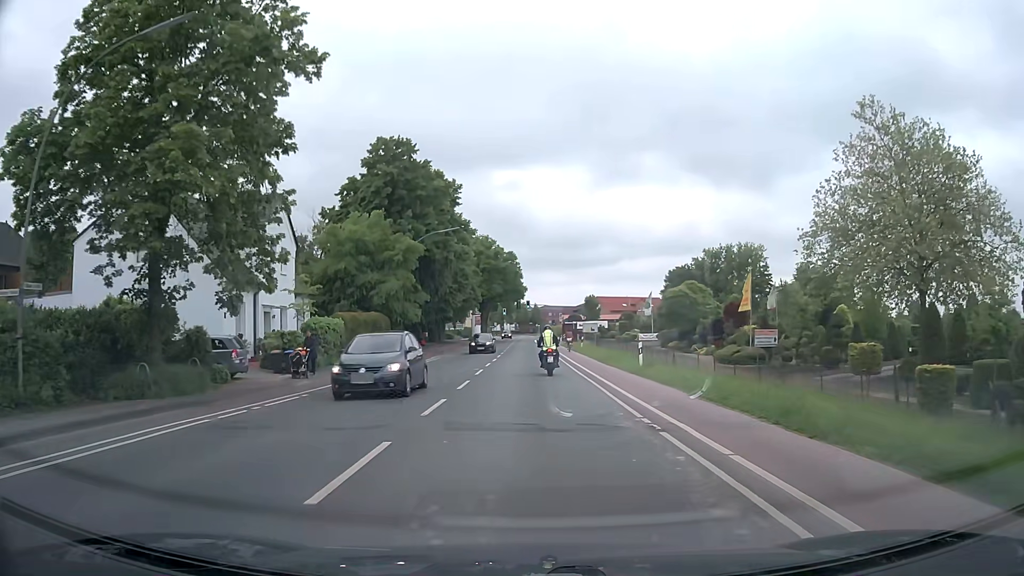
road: secondary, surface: asphalt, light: Day
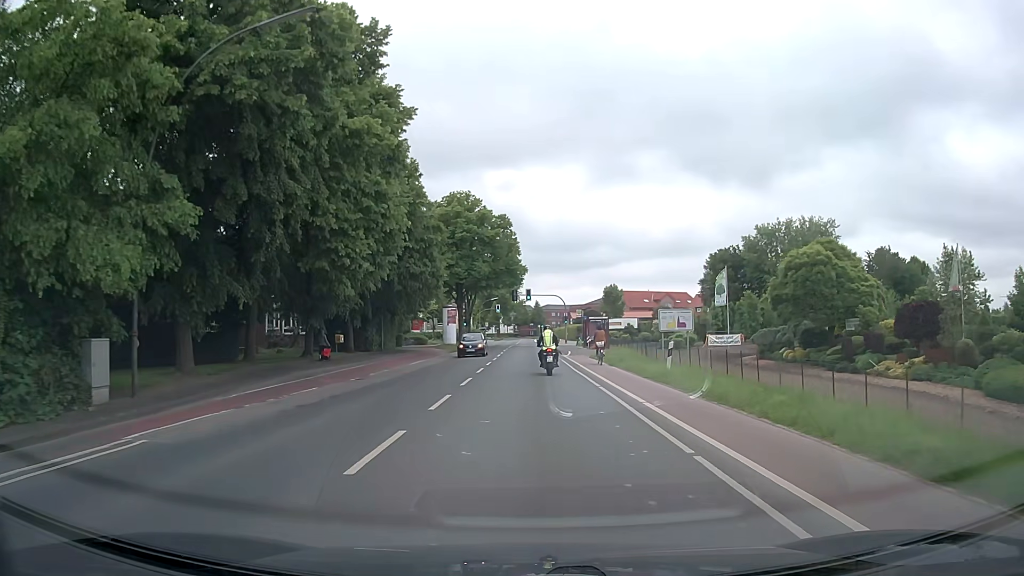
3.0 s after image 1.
(+0.1, +34.2) m; 0°
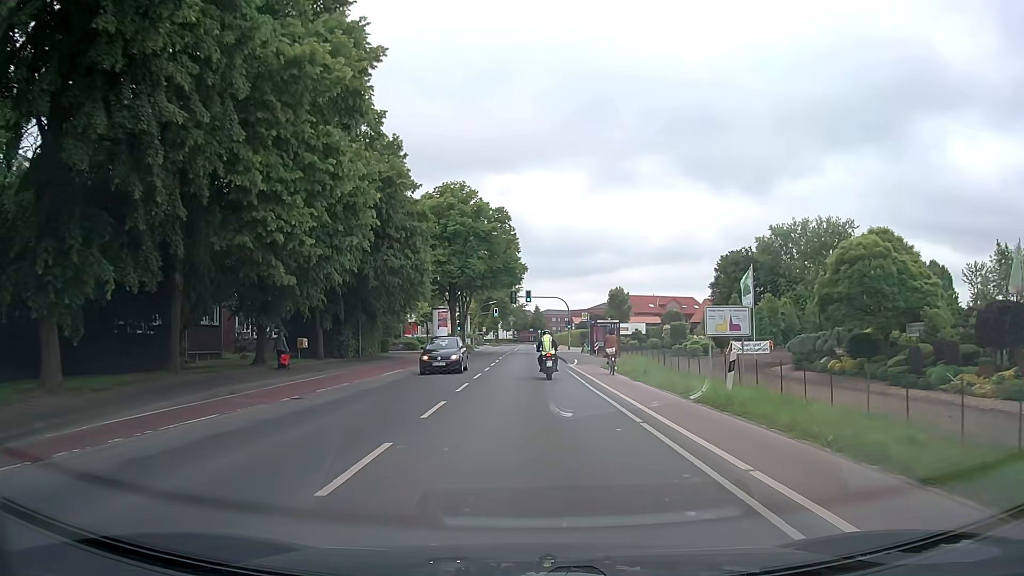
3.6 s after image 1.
(0.0, +6.7) m; 0°
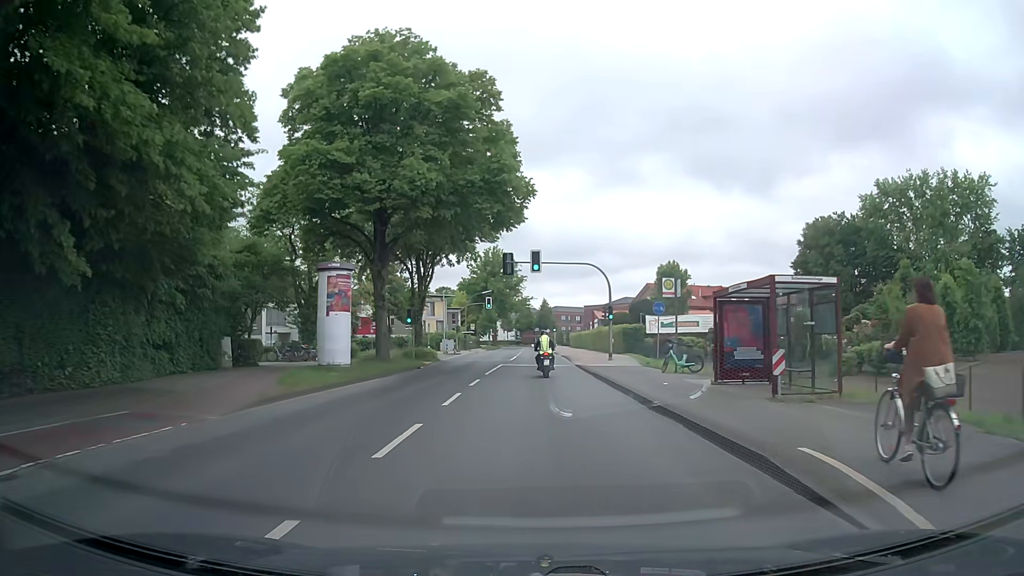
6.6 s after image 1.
(-0.2, +33.6) m; 0°
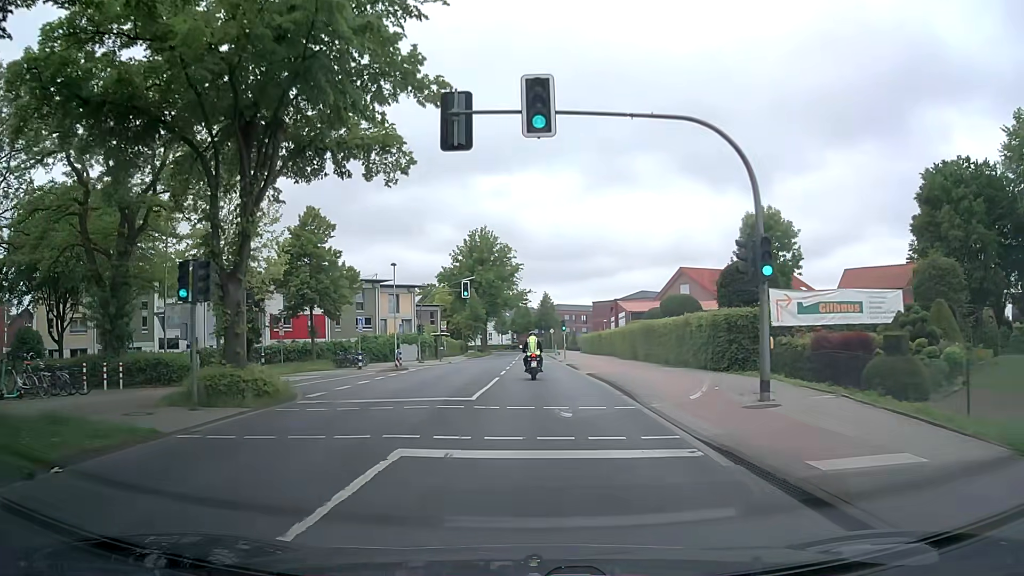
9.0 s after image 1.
(+0.2, +27.1) m; 0°
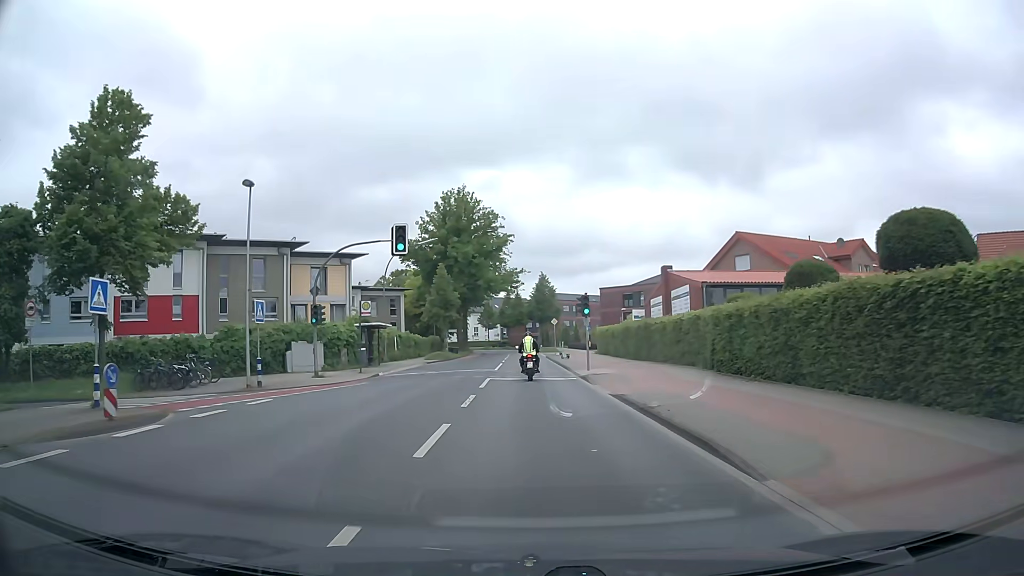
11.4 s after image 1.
(0.0, +26.4) m; 0°
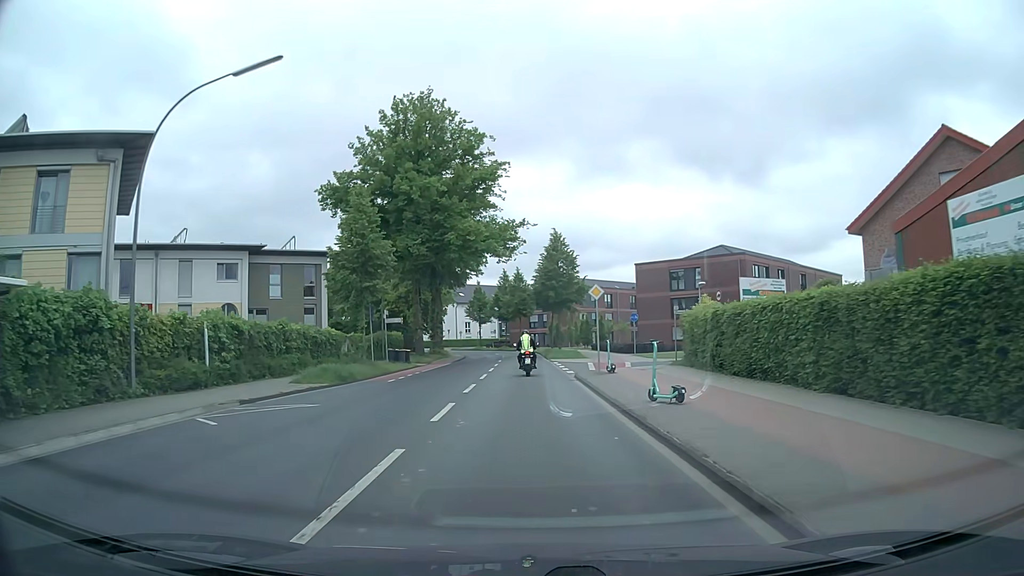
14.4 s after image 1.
(0.0, +33.1) m; -1°
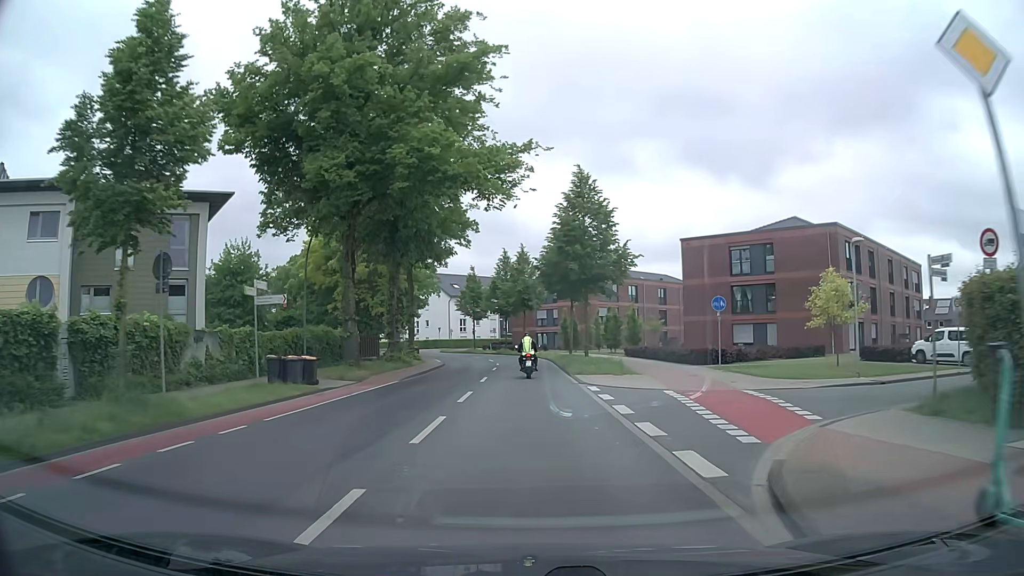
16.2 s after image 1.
(+0.1, +20.5) m; 0°
(0, +10) (0, +20) (0, +30) (0, +40) (-1, +50) (-3, +60) (-5, +70) (-9, +79) (-13, +88) (-18, +97) m
